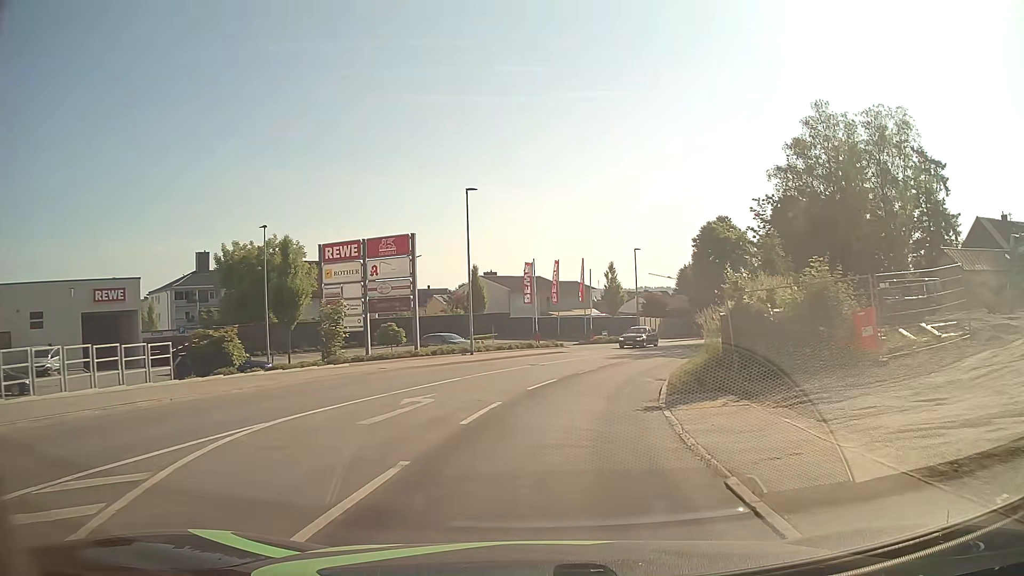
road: tertiary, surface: asphalt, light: Day
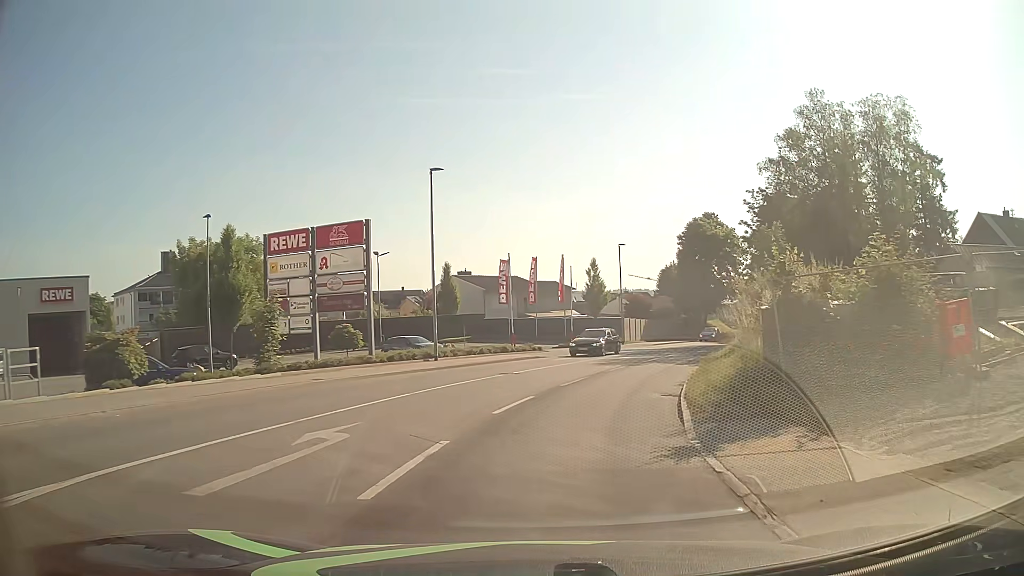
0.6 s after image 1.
(+0.1, +4.6) m; +2°
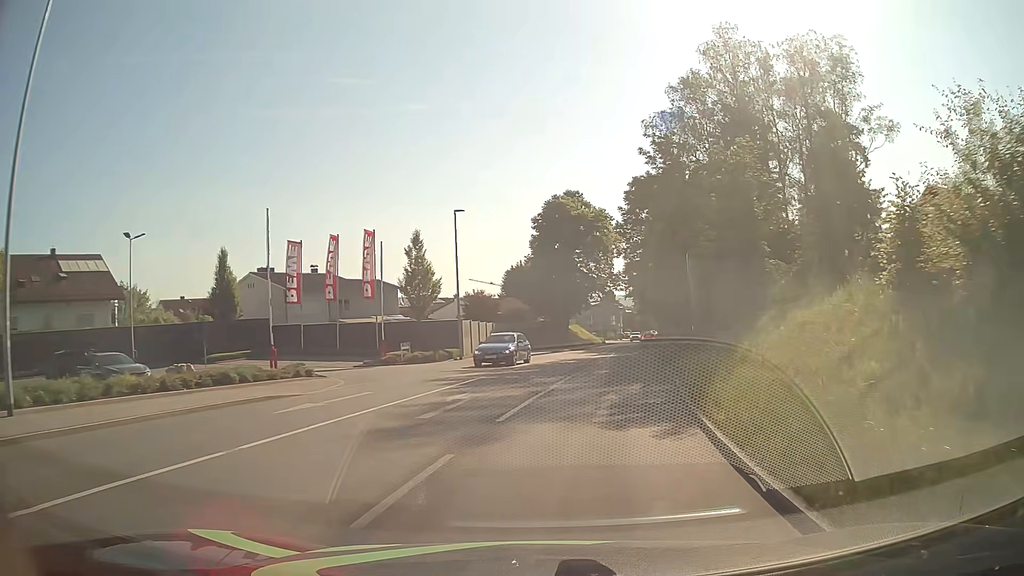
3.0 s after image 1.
(+2.1, +18.2) m; +12°
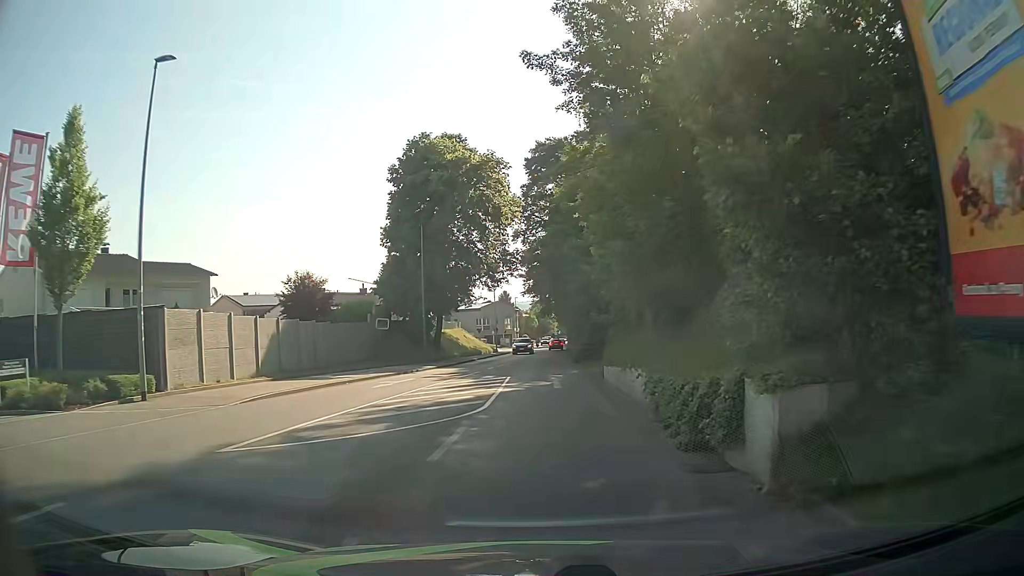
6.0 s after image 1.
(+2.7, +22.3) m; +10°
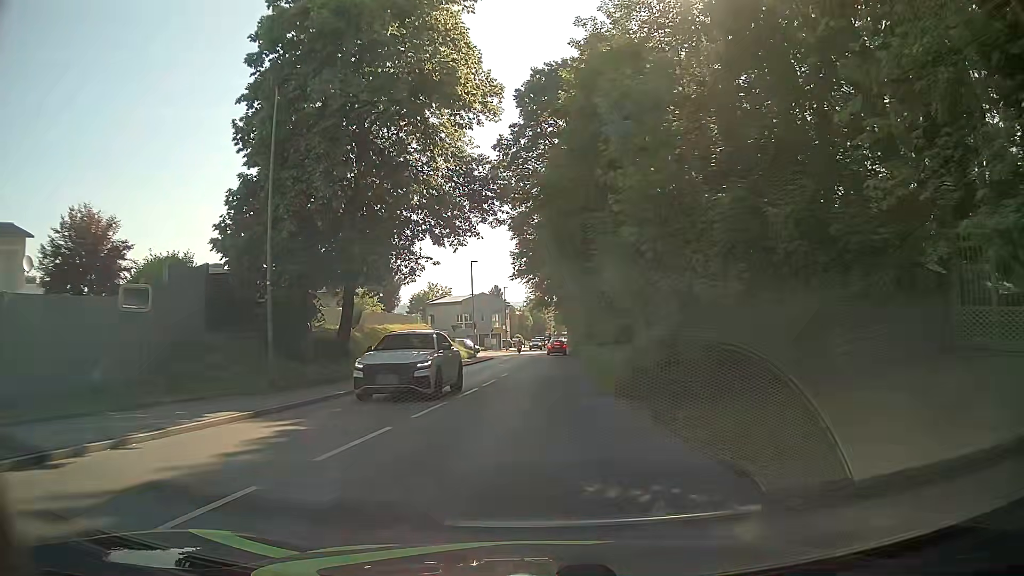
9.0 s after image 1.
(0.0, +22.6) m; +1°
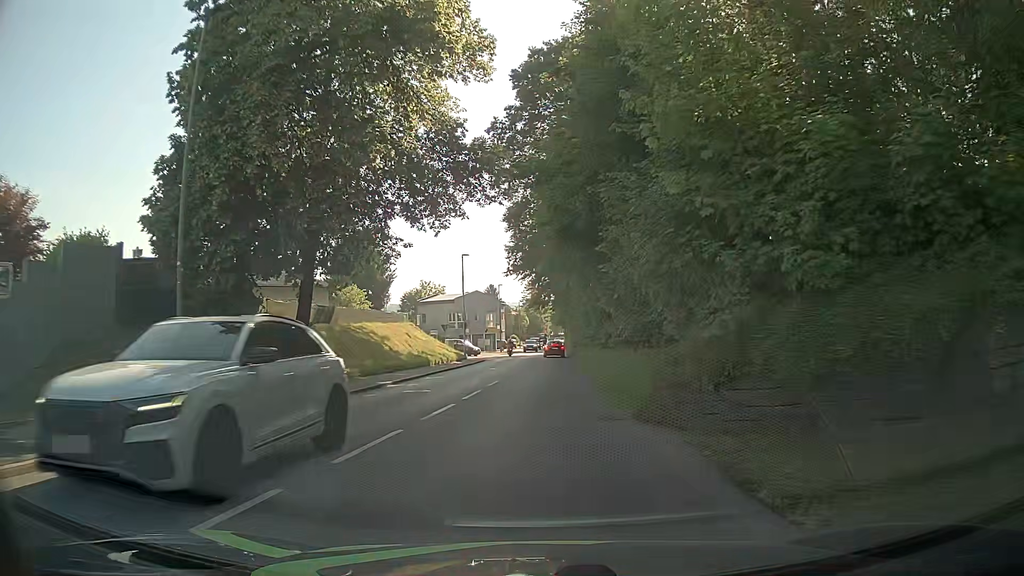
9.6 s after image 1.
(0.0, +4.5) m; -1°
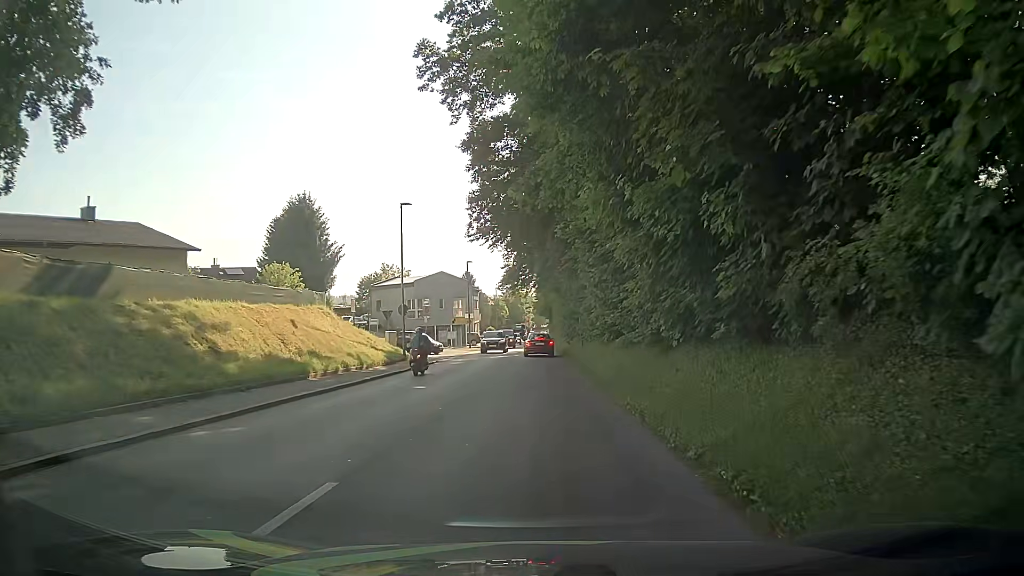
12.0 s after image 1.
(+0.5, +17.5) m; +2°
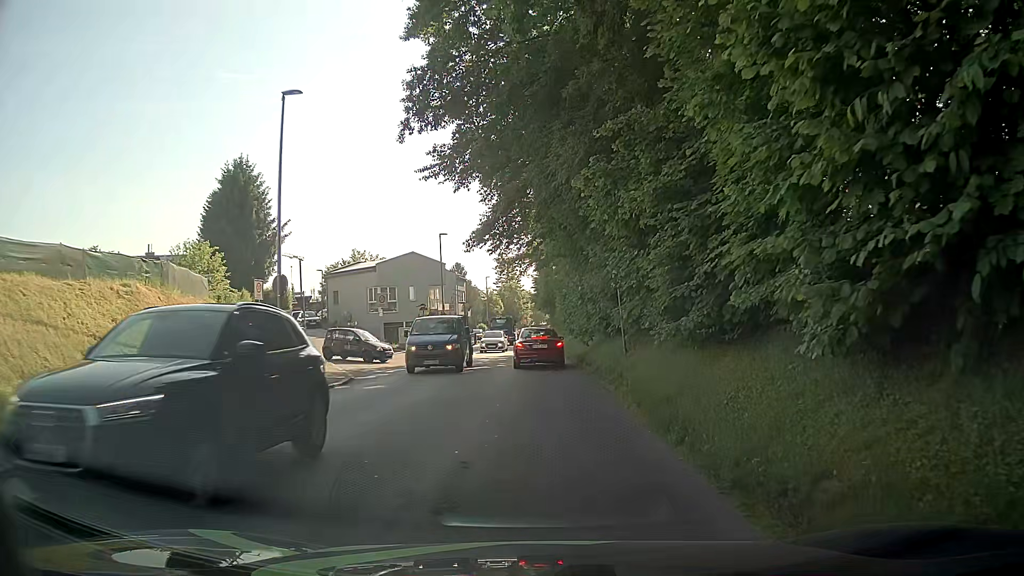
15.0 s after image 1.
(+0.4, +16.4) m; 0°
